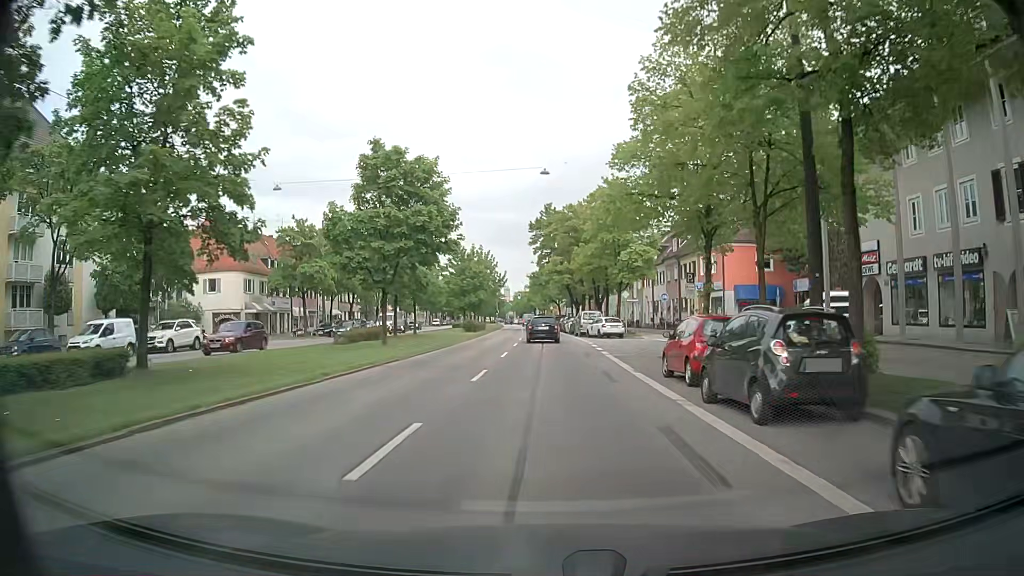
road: secondary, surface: asphalt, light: Day
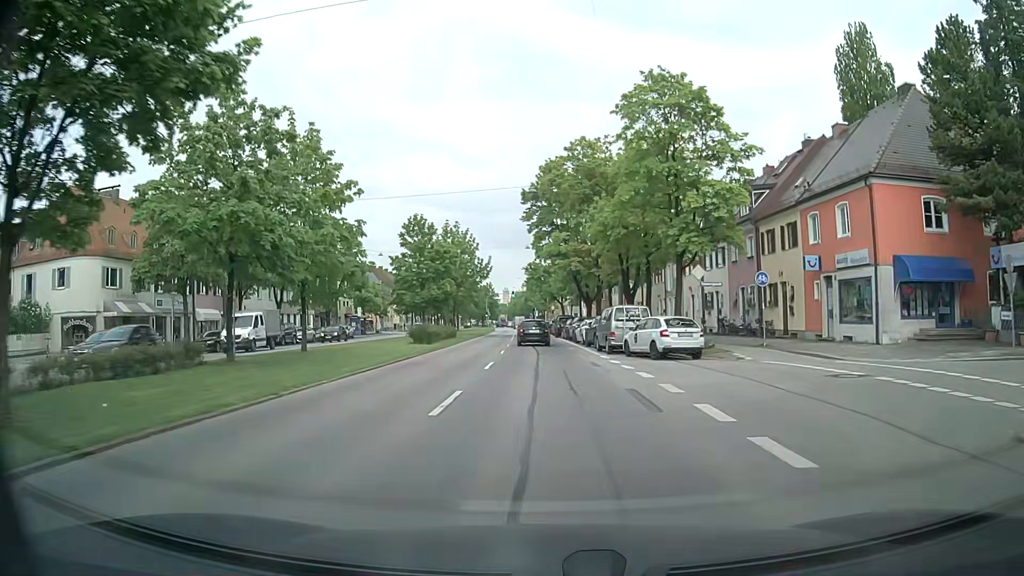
(-0.2, +23.5) m; -1°
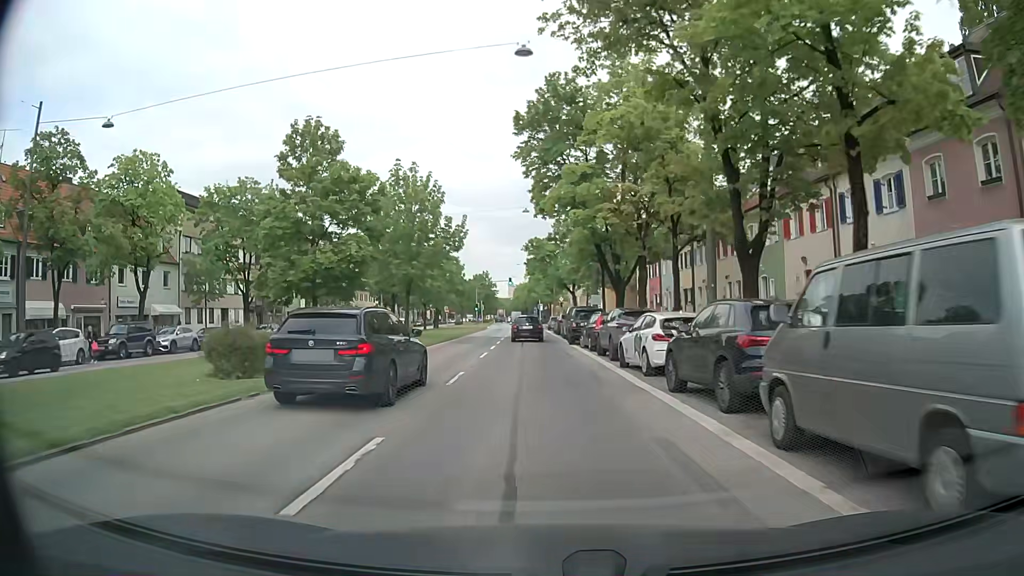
(+0.1, +23.3) m; 0°
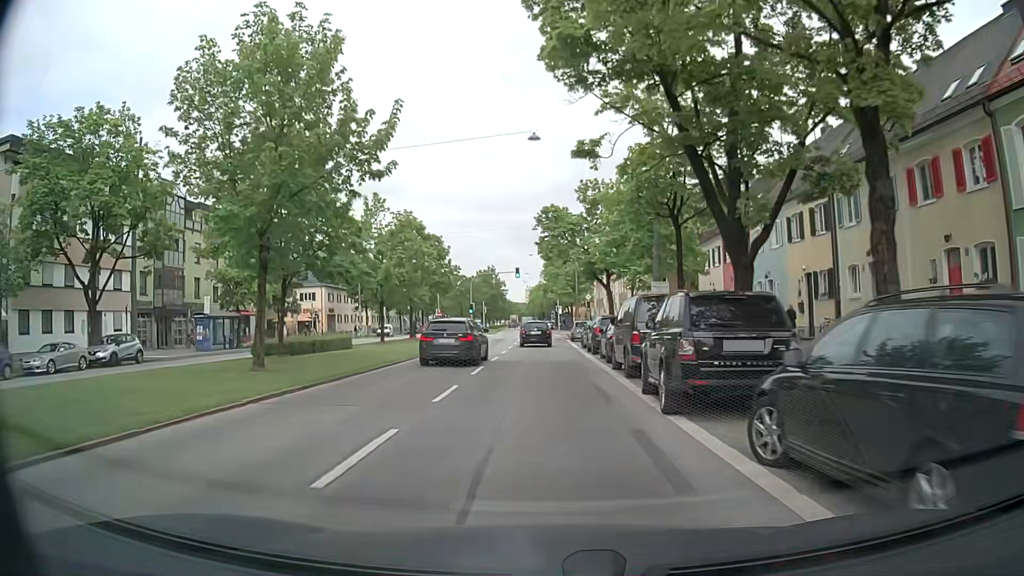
(-0.4, +23.3) m; -2°
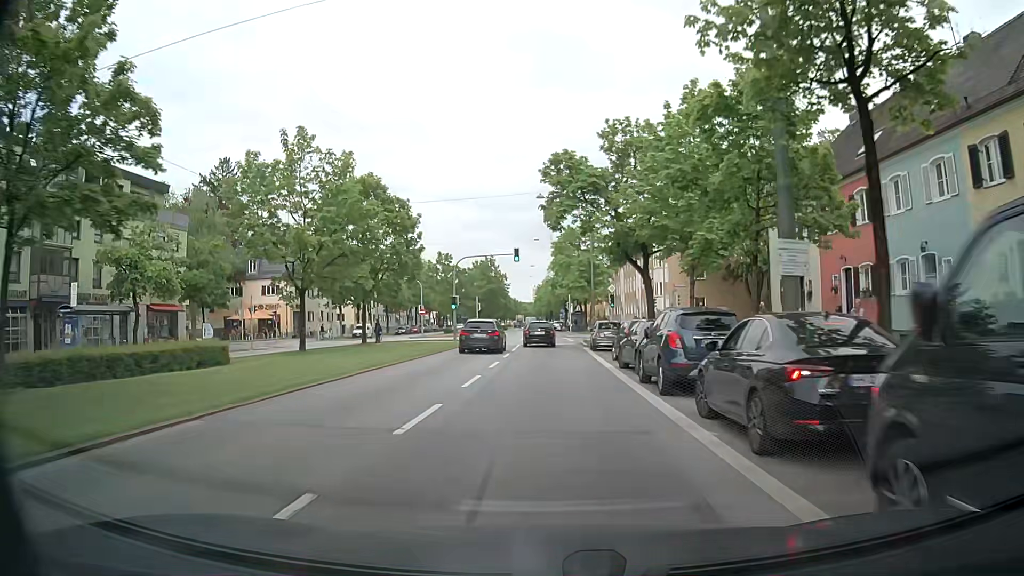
(0.0, +15.6) m; 0°
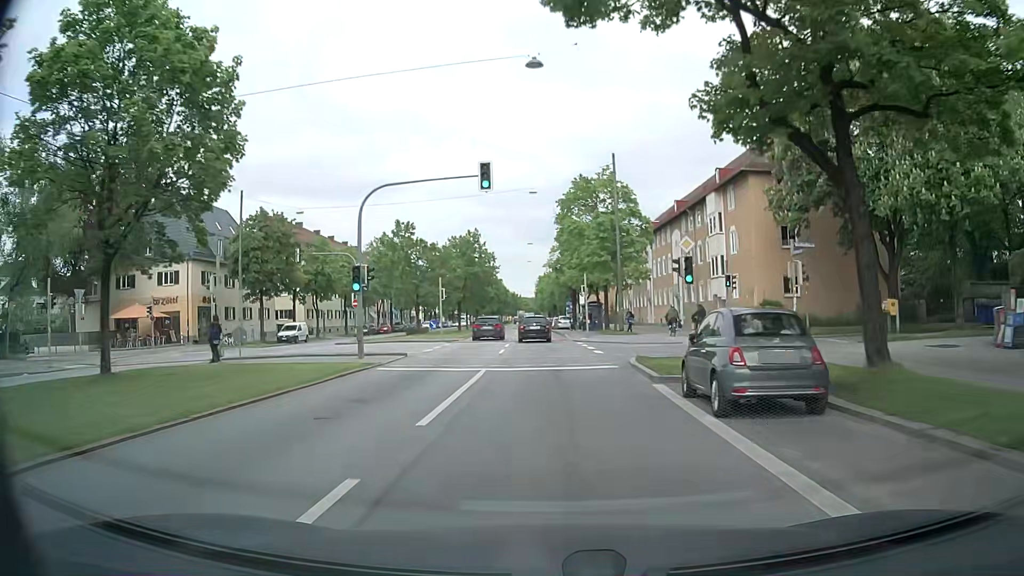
(+0.1, +23.7) m; 0°
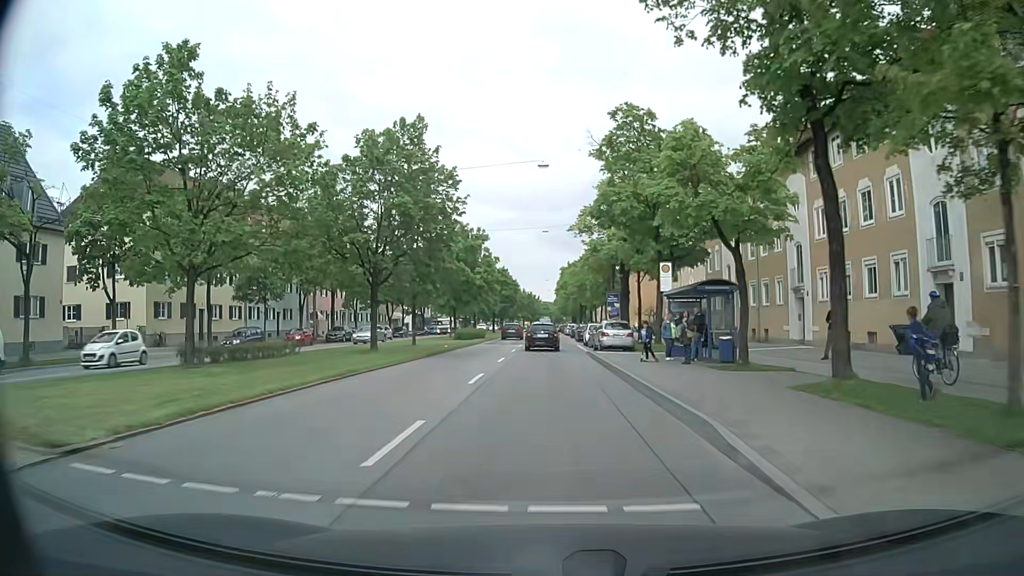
(-0.4, +39.5) m; -2°
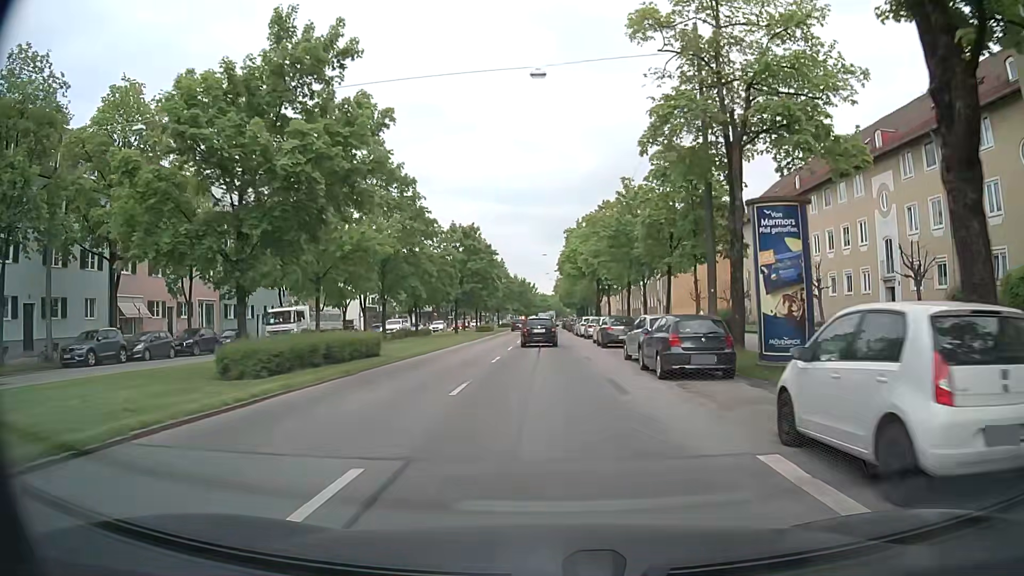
(+0.3, +39.5) m; +1°
(0, +10) (0, +20) (0, +30) (0, +40) (0, +50) (0, +60) (-1, +70) (-1, +80) (-1, +90) (-1, +100) m
